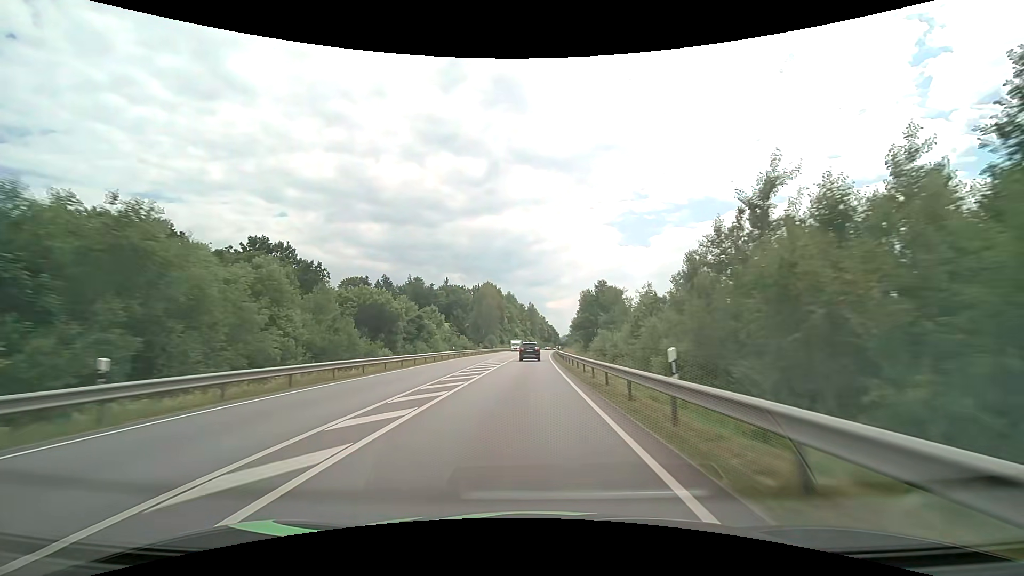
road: primary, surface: asphalt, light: Day
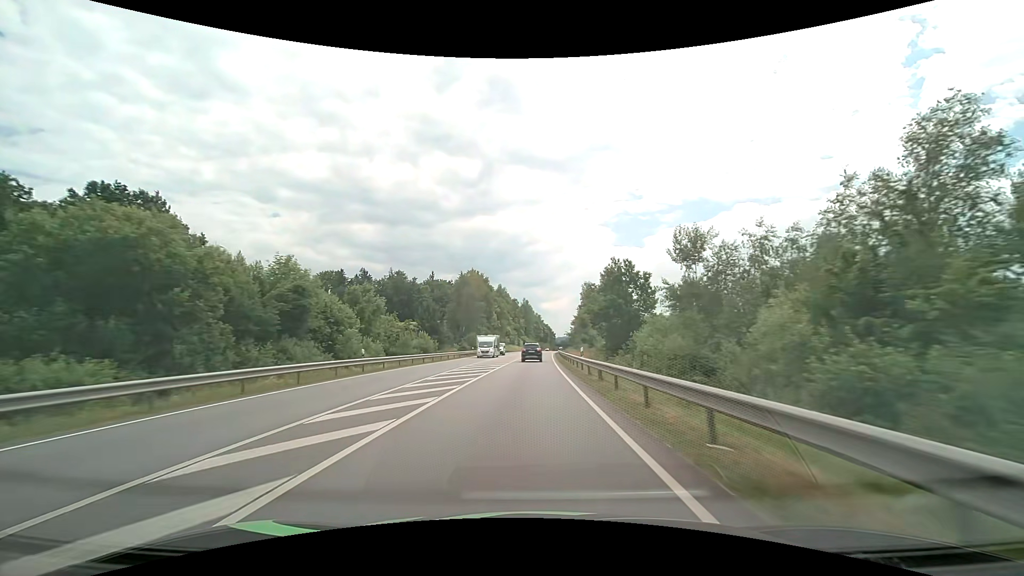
(+0.1, +29.8) m; 0°
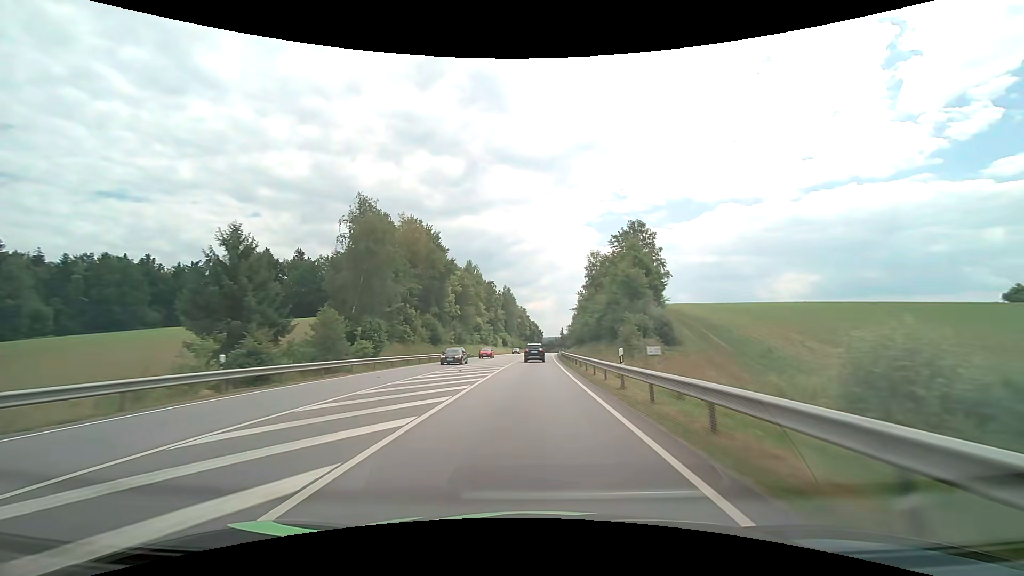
(+0.9, +59.5) m; +2°
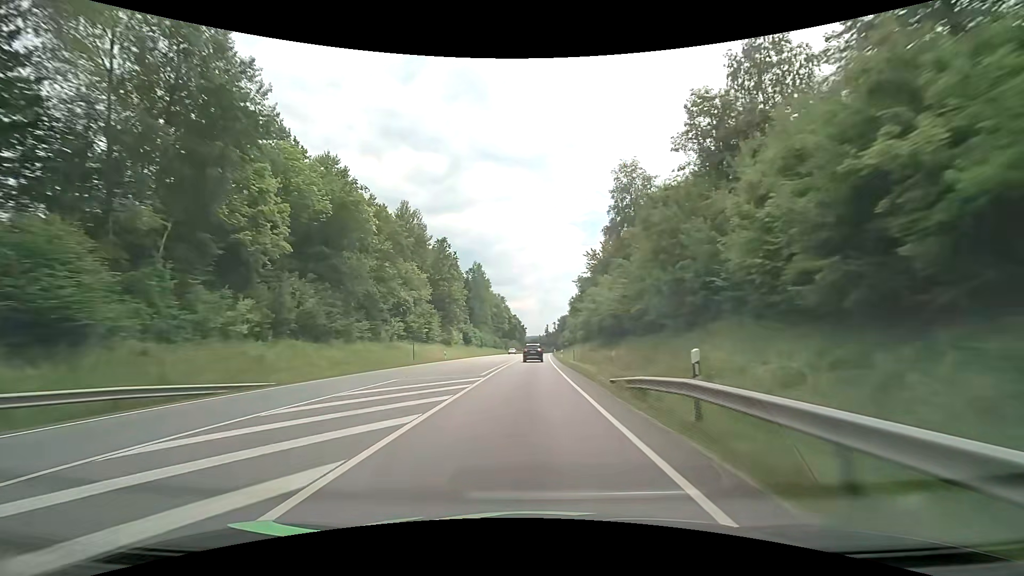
(+0.9, +59.7) m; +2°
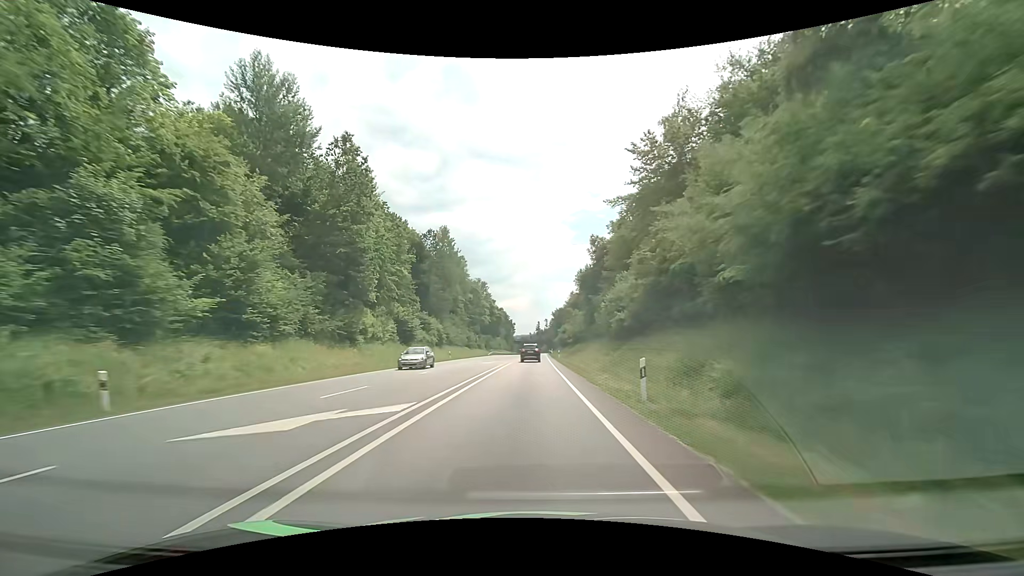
(+0.5, +45.2) m; +1°
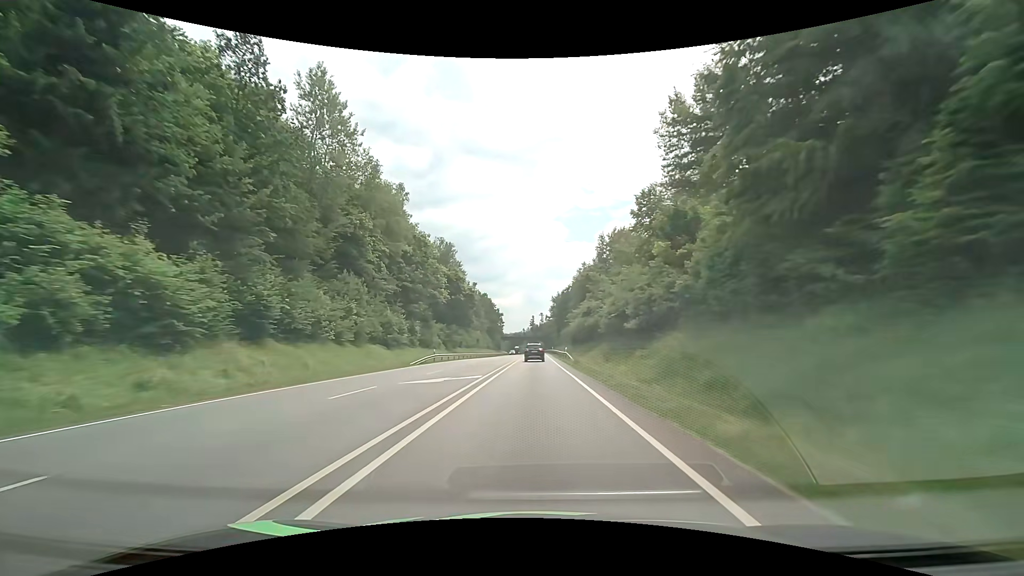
(+0.3, +60.8) m; +1°
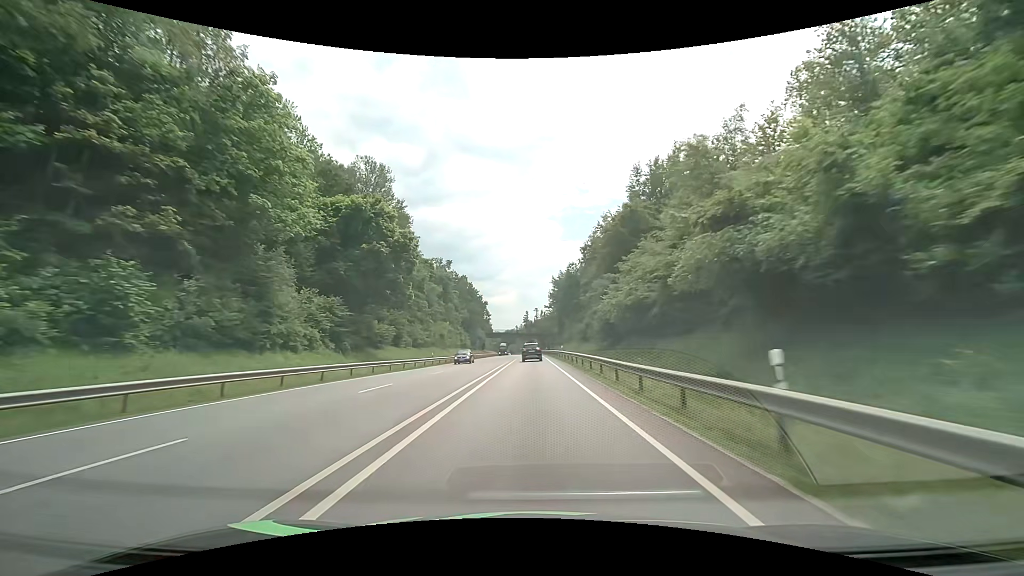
(+0.3, +46.0) m; +1°
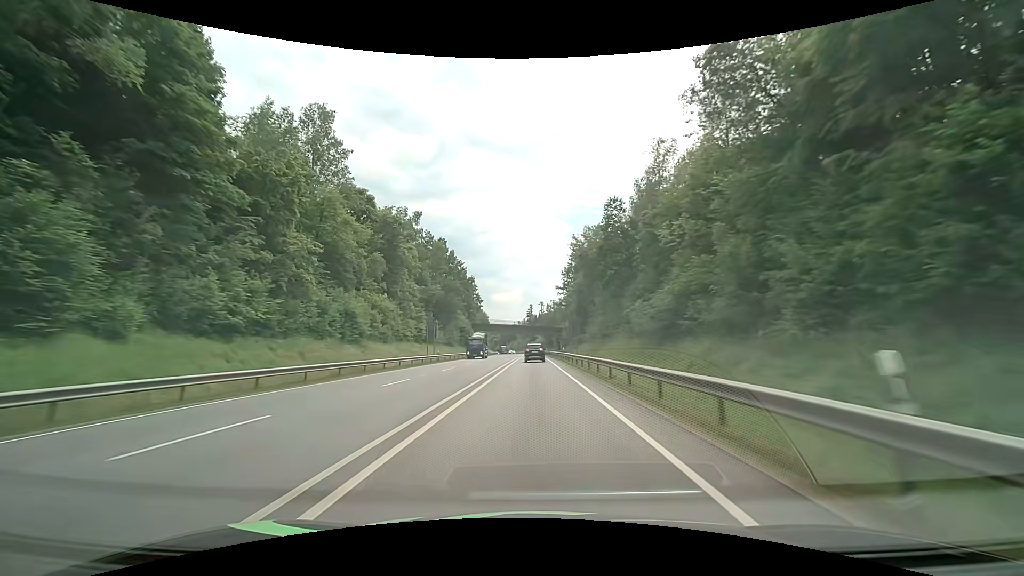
(-0.1, +46.2) m; 0°
(0, +10) (0, +20) (0, +30) (0, +40) (0, +50) (0, +60) (0, +70) (0, +80) (0, +90) (0, +100) m
